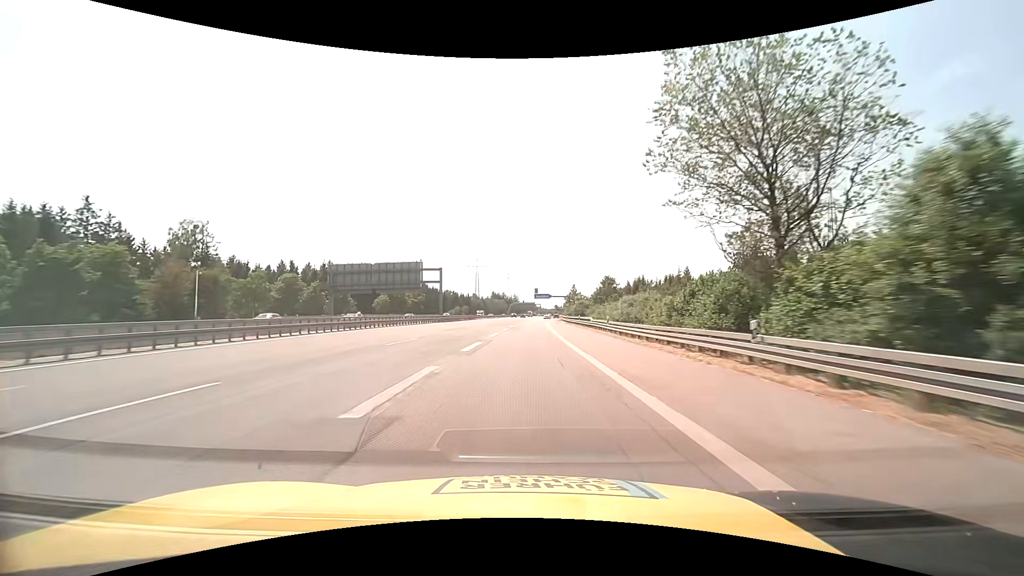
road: motorway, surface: asphalt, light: Day
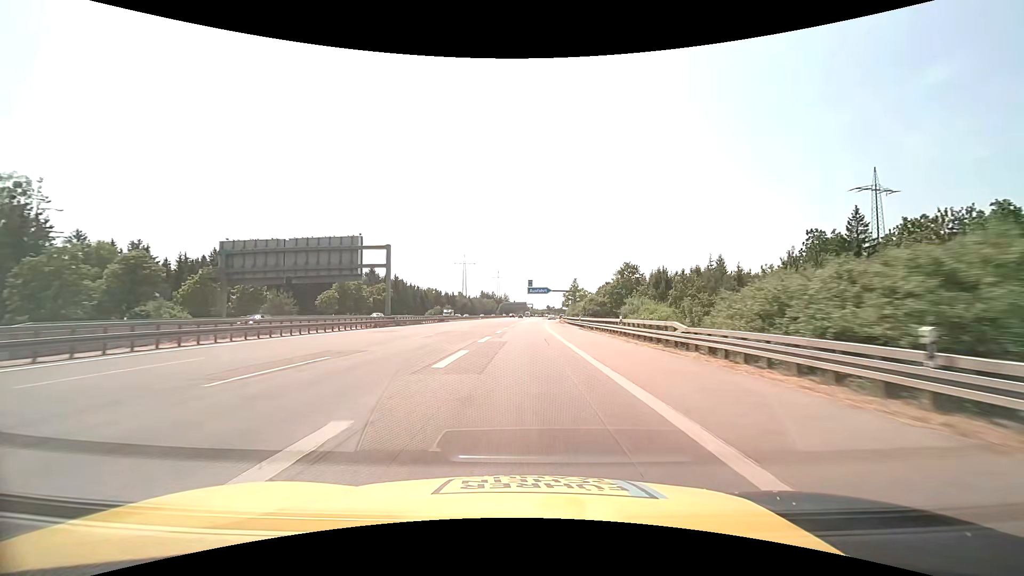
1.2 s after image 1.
(+0.3, +30.0) m; +1°
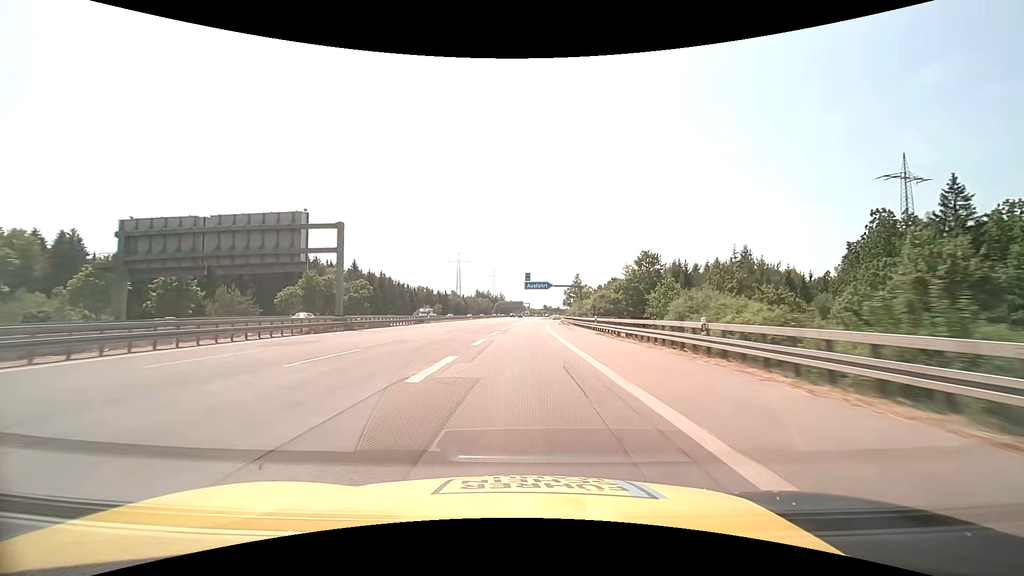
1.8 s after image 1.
(+0.1, +14.6) m; +1°
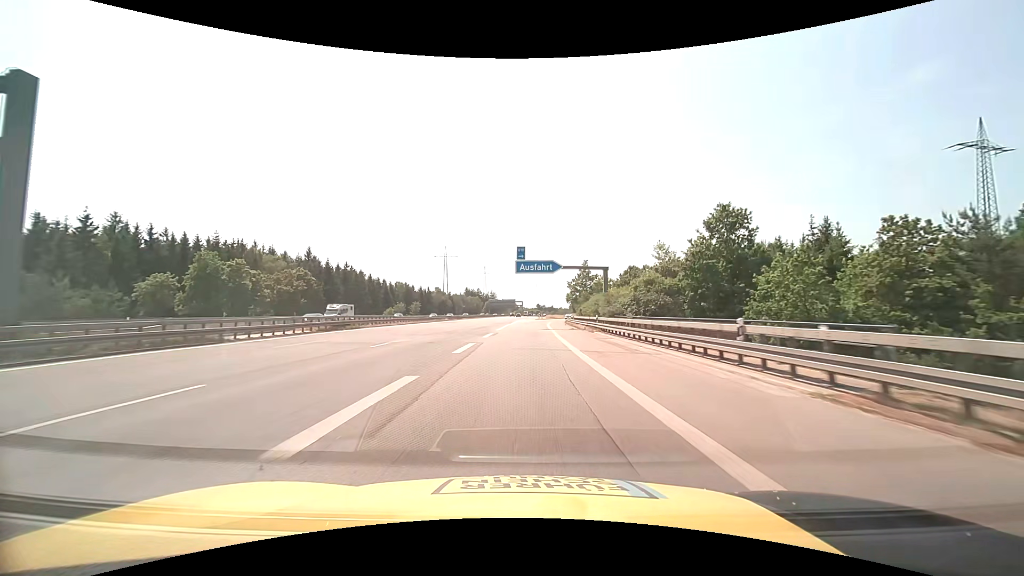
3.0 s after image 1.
(+0.2, +28.5) m; +1°
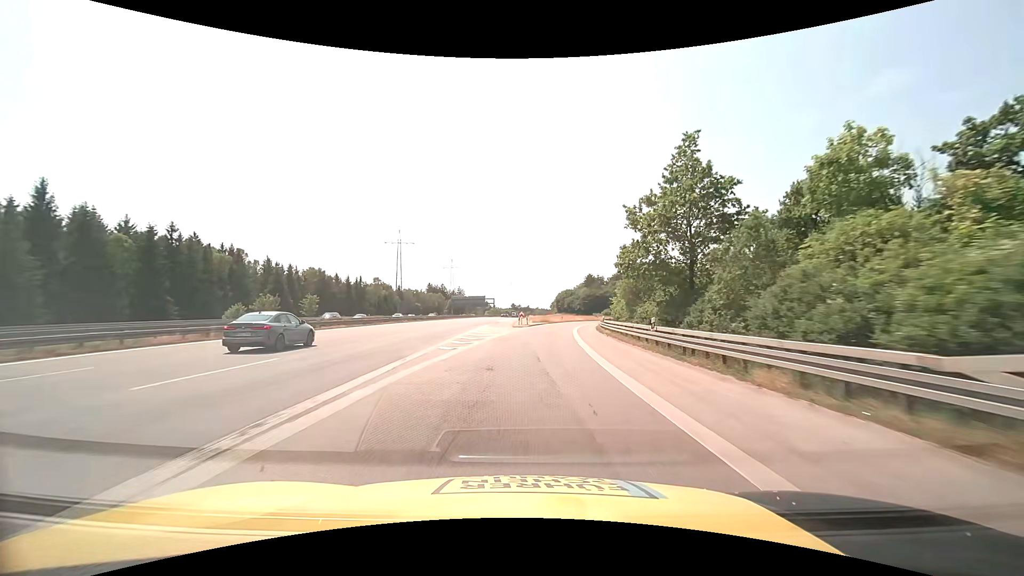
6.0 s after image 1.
(+1.1, +66.6) m; +3°
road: motorway_link
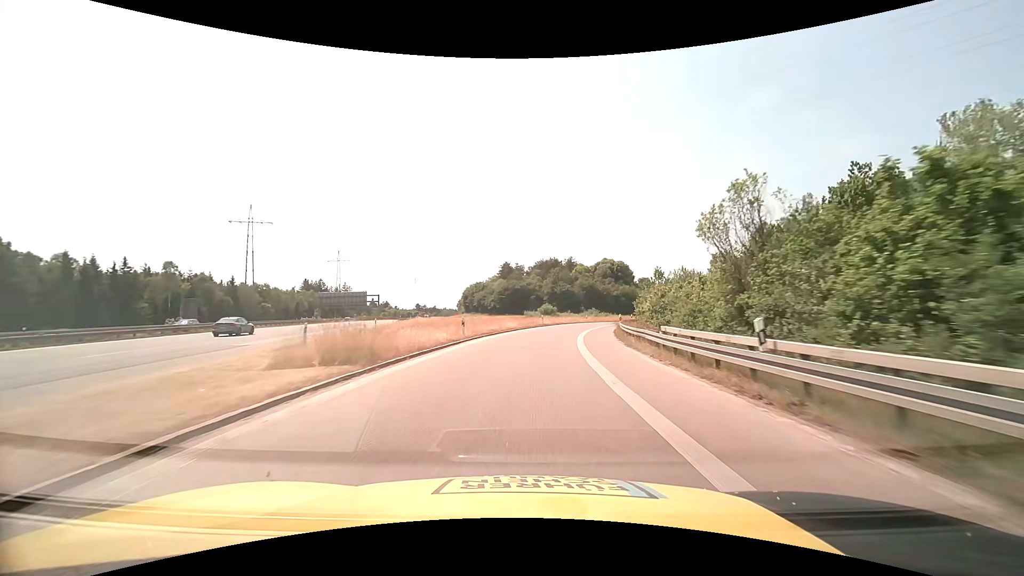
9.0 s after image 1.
(+5.0, +59.9) m; +10°
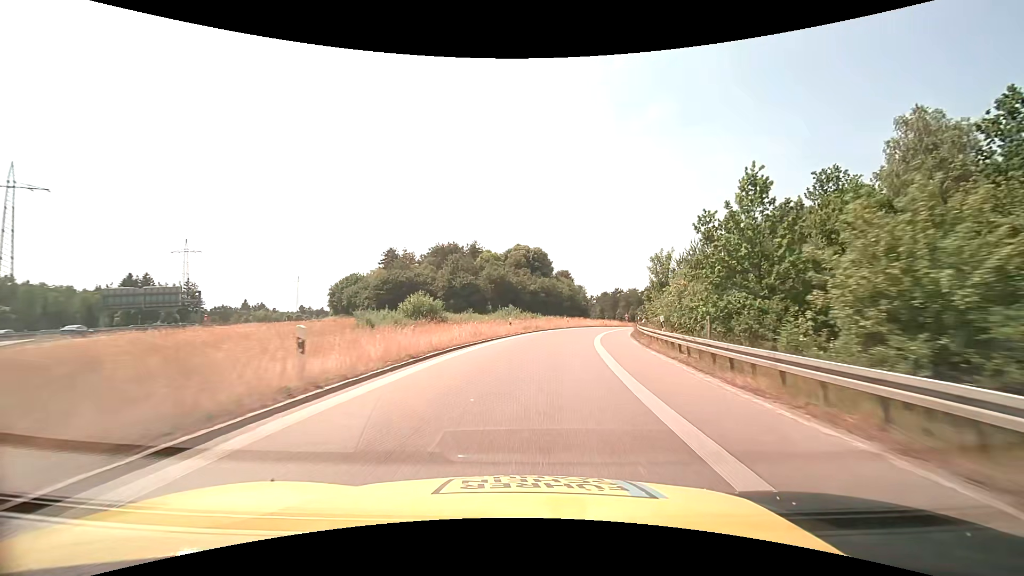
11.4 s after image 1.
(+4.1, +43.4) m; +11°
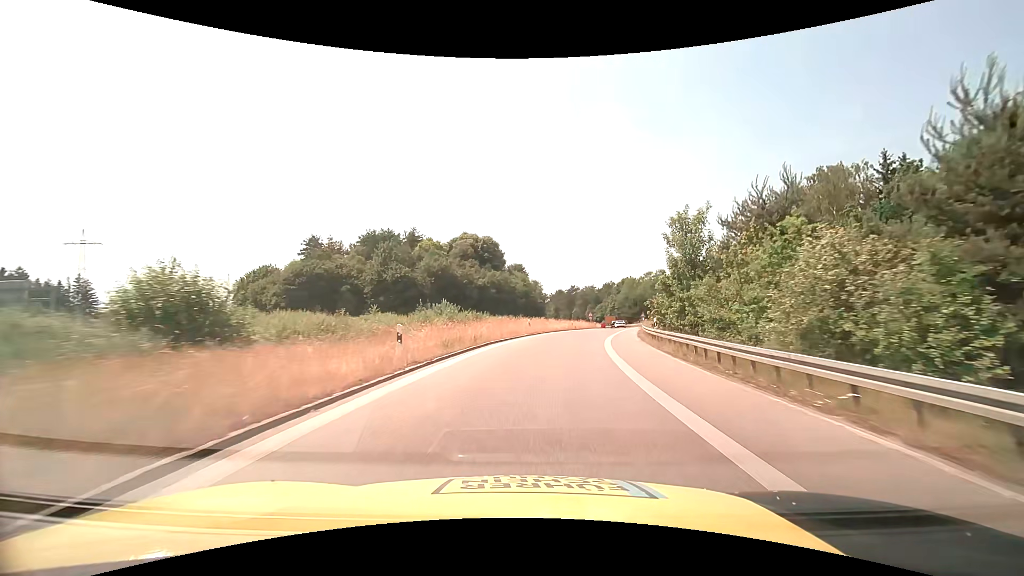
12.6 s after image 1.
(+0.9, +20.4) m; +5°
(0, +10) (+1, +20) (+2, +30) (+4, +40) (+6, +49) (+9, +59) (+11, +69) (+14, +79) (+16, +88) (+18, +98) m
